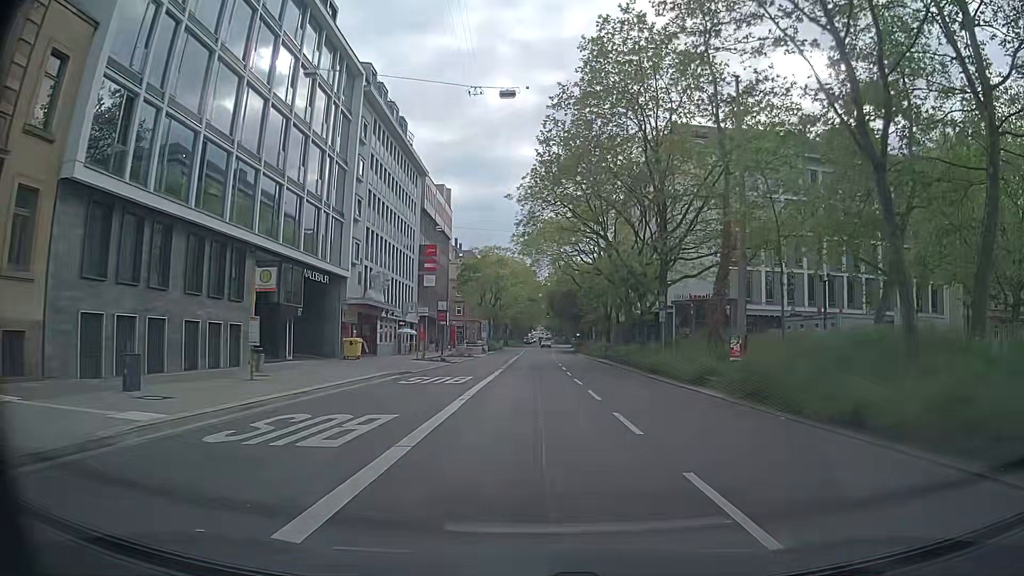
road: secondary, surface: asphalt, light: Day
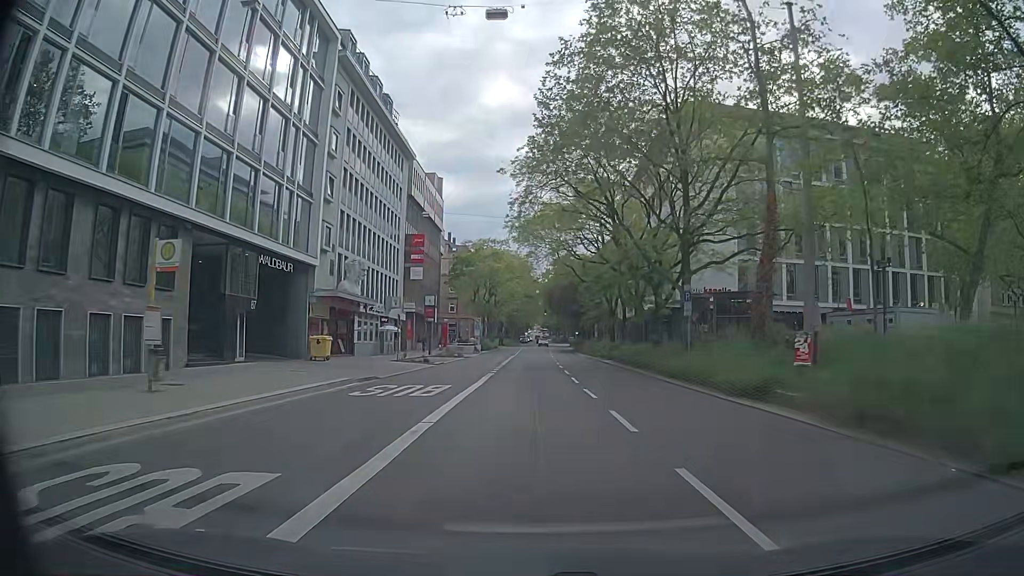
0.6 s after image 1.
(0.0, +6.0) m; +1°
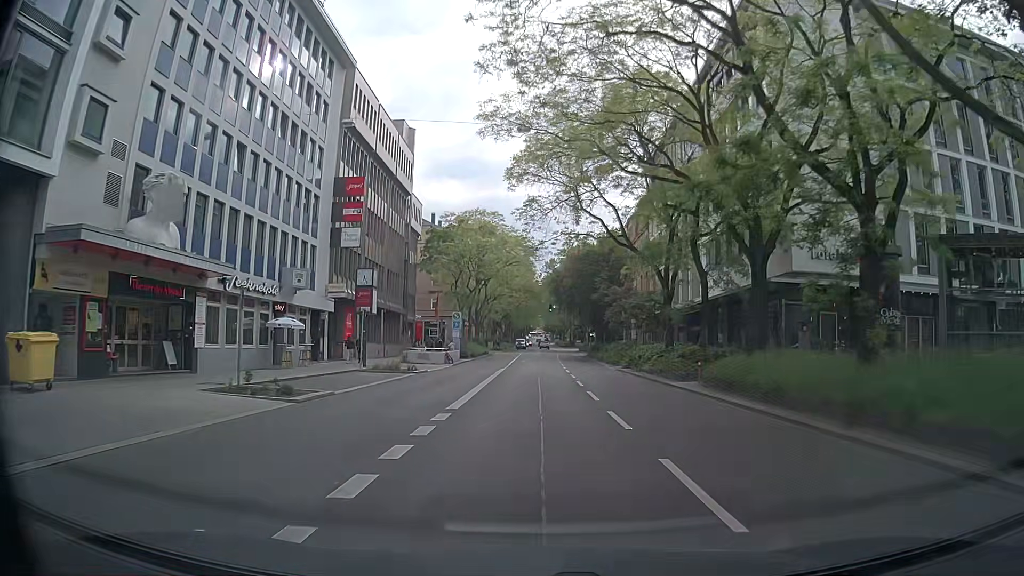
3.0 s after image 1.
(0.0, +23.6) m; -1°
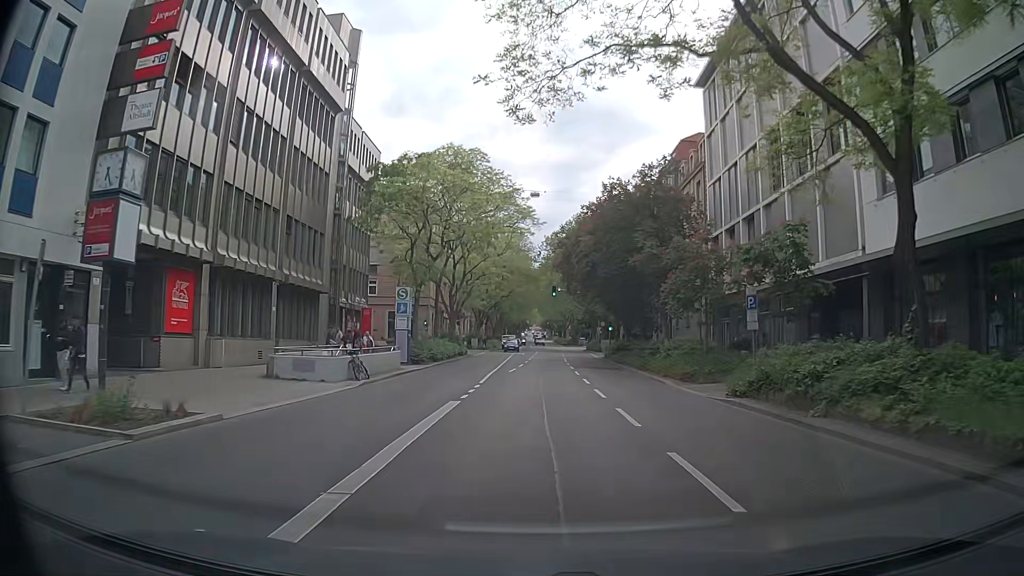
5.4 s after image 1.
(+0.3, +23.3) m; +1°
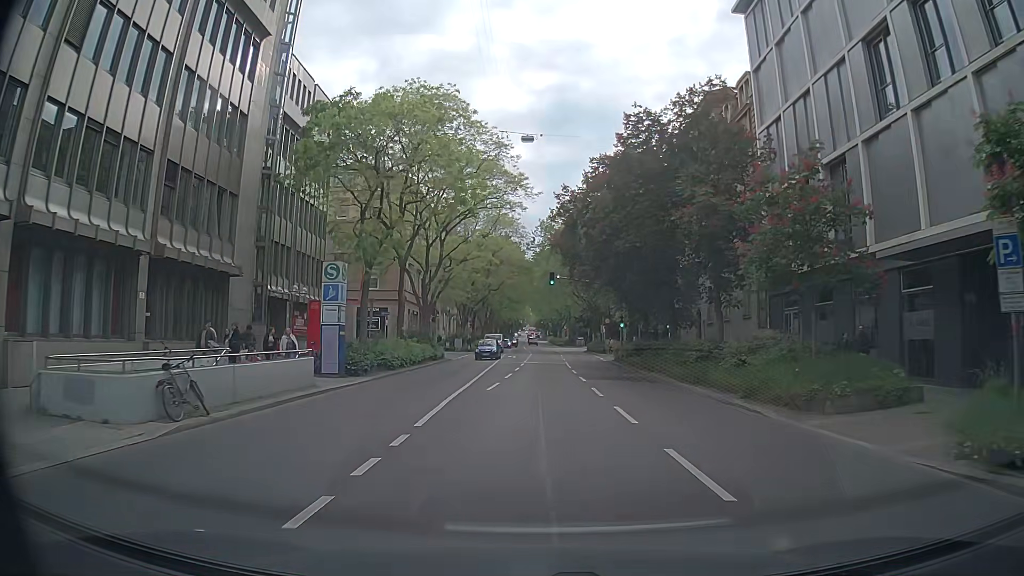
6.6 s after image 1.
(0.0, +11.6) m; +1°
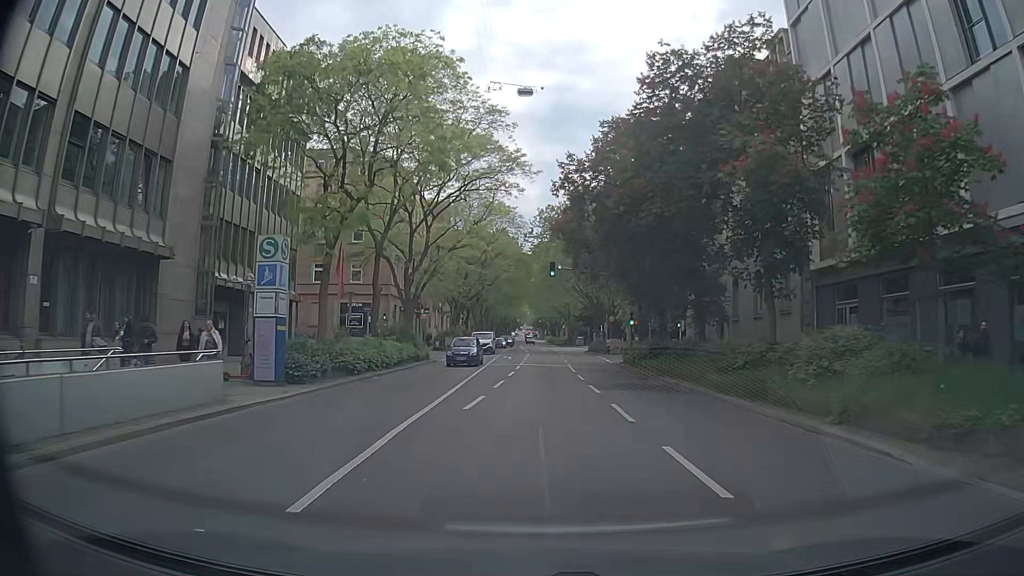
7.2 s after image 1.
(0.0, +5.8) m; 0°
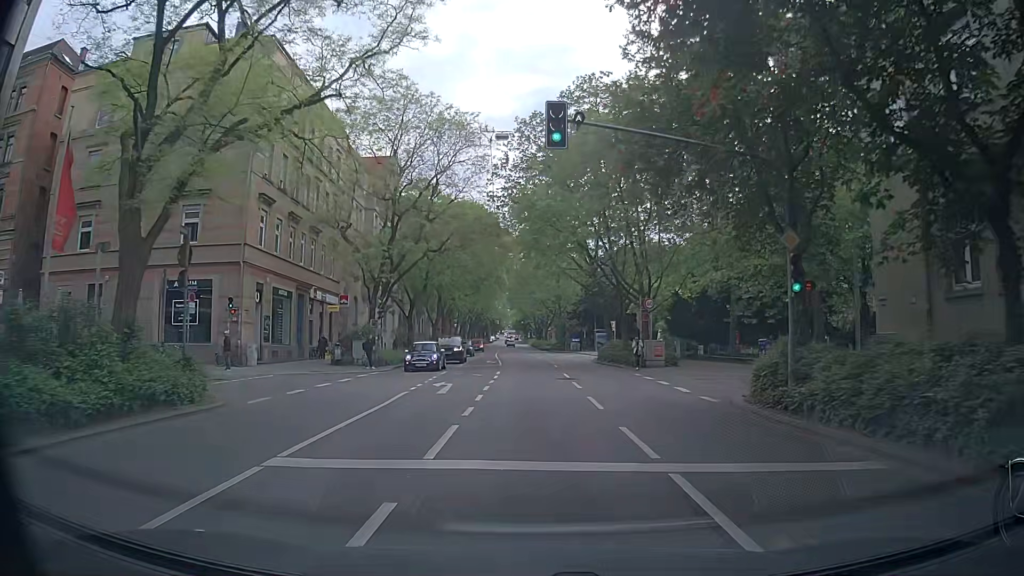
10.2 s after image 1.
(+0.1, +28.9) m; +1°
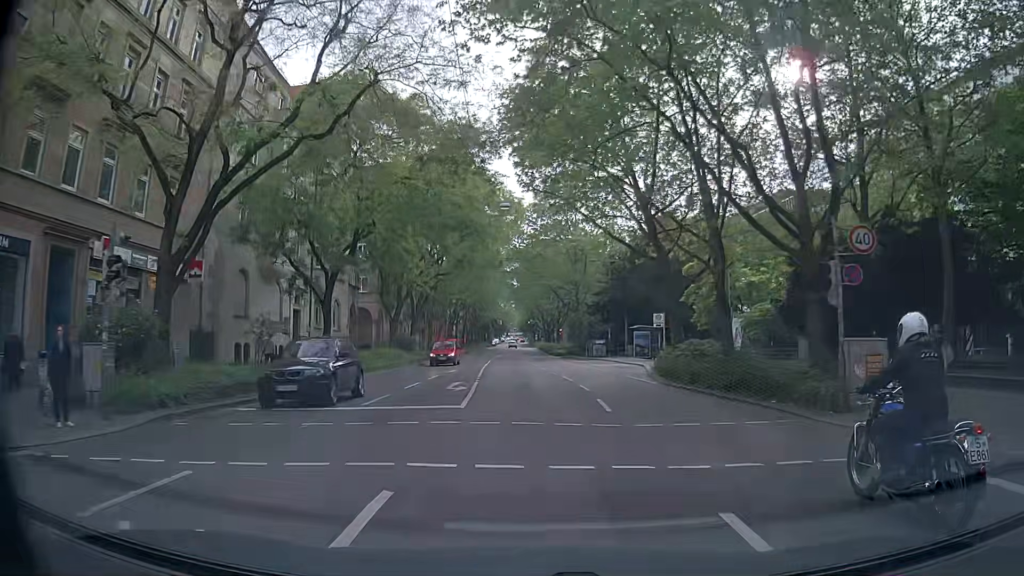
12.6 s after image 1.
(-0.2, +24.0) m; -1°
(0, +10) (0, +20) (0, +30) (-1, +40) (-1, +50) (-1, +60) (-1, +70) (-1, +80) (-2, +90) (-2, +100) m
